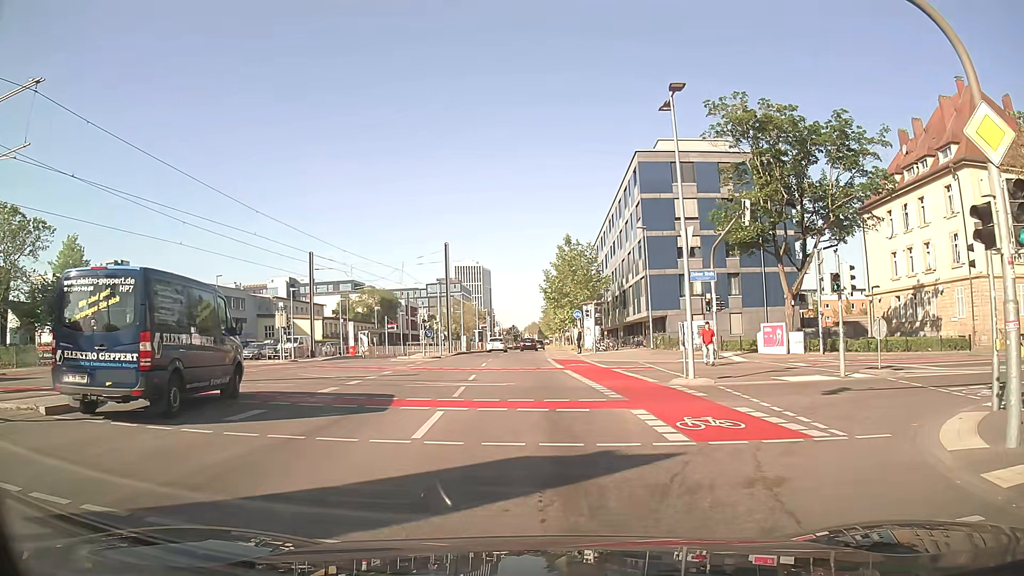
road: secondary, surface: asphalt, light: Day
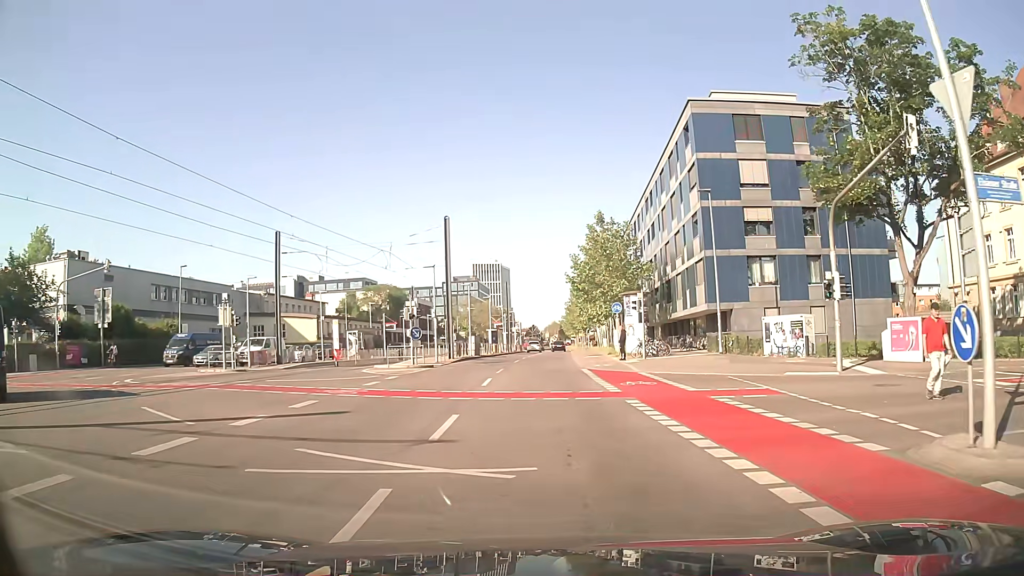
(-0.3, +12.3) m; -2°
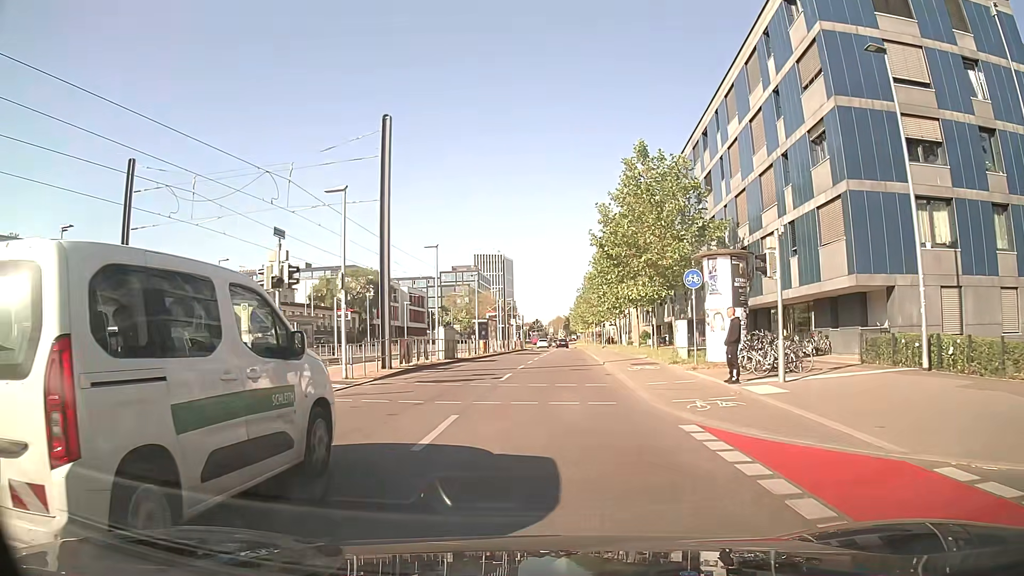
(-0.1, +18.5) m; 0°
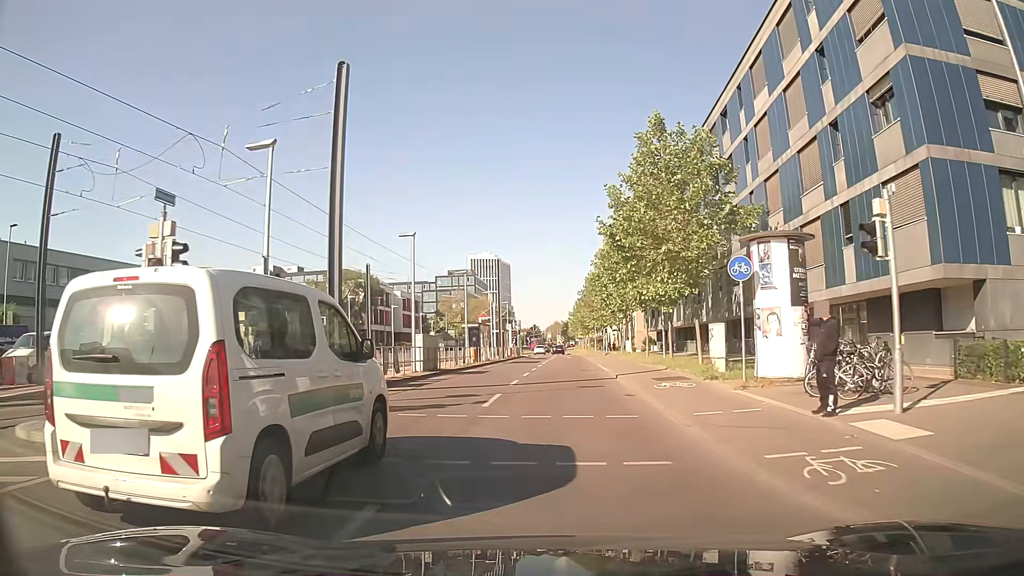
(0.0, +5.4) m; 0°
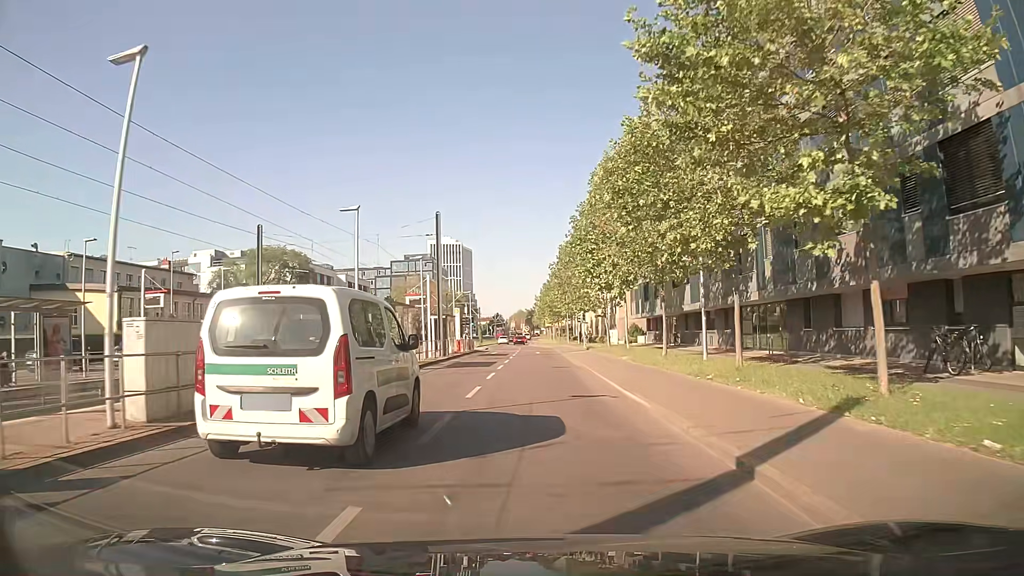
(+0.5, +17.4) m; +3°
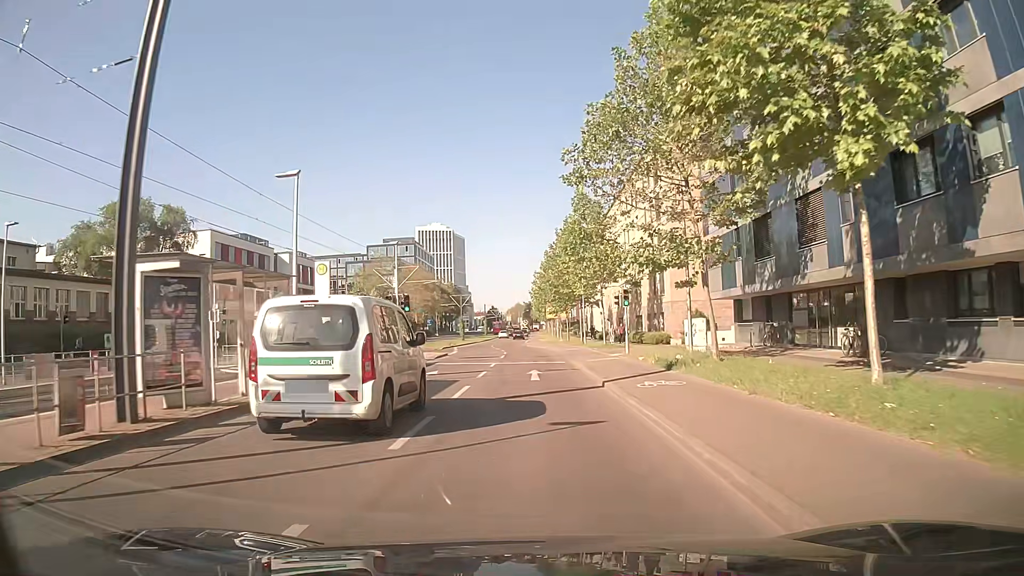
(0.0, +31.0) m; 0°
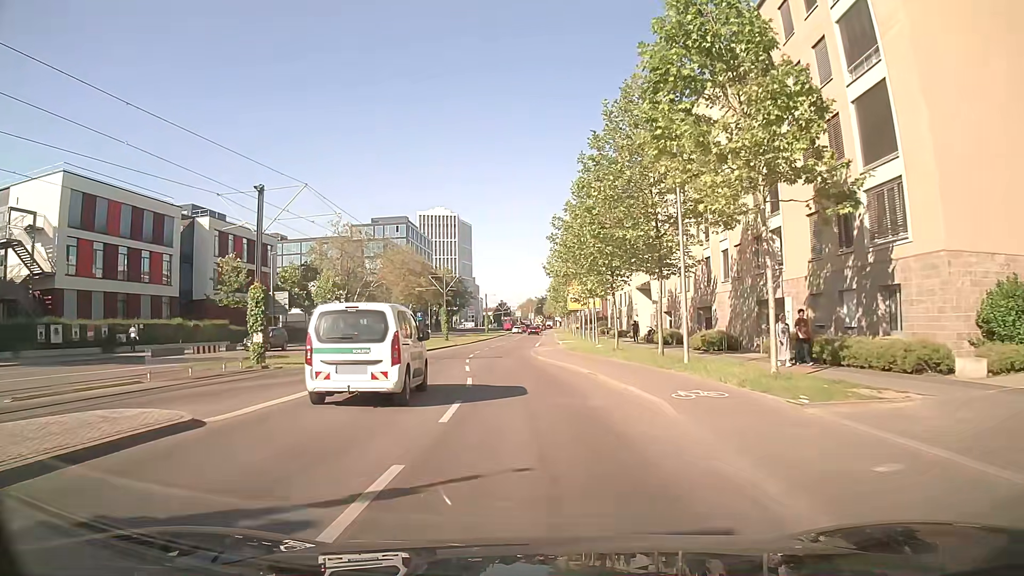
(-0.6, +31.5) m; -2°
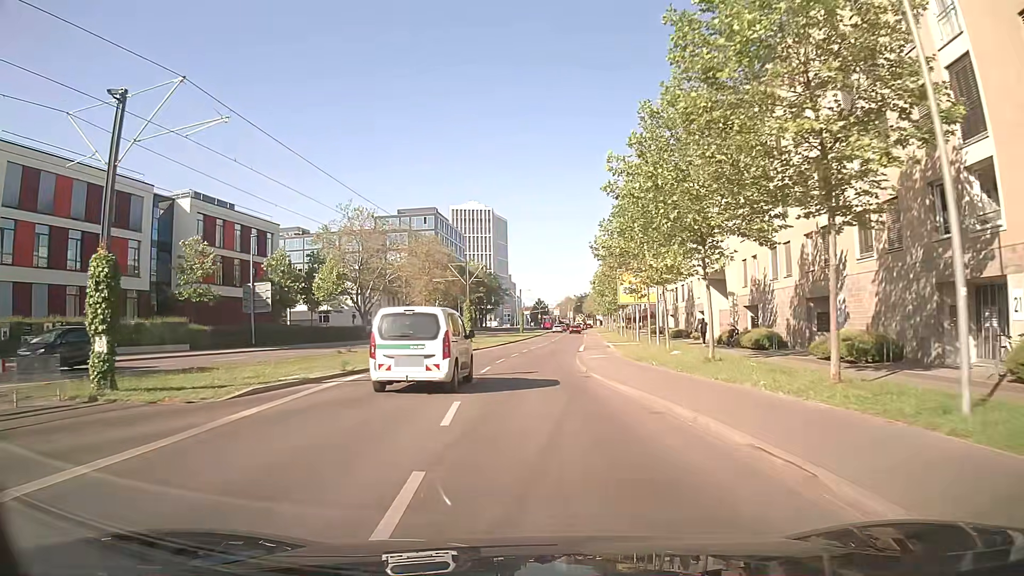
(-0.2, +12.6) m; -3°
(0, +10) (-1, +20) (-1, +30) (-1, +40) (-1, +50) (0, +60) (0, +70) (+1, +80) (+2, +90) (+3, +100) m
